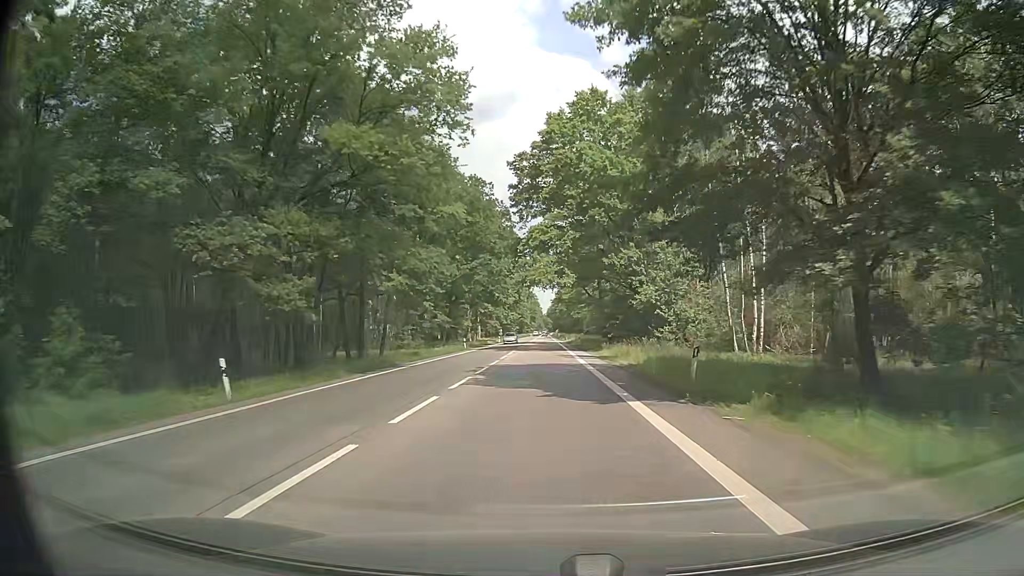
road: secondary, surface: asphalt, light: Day
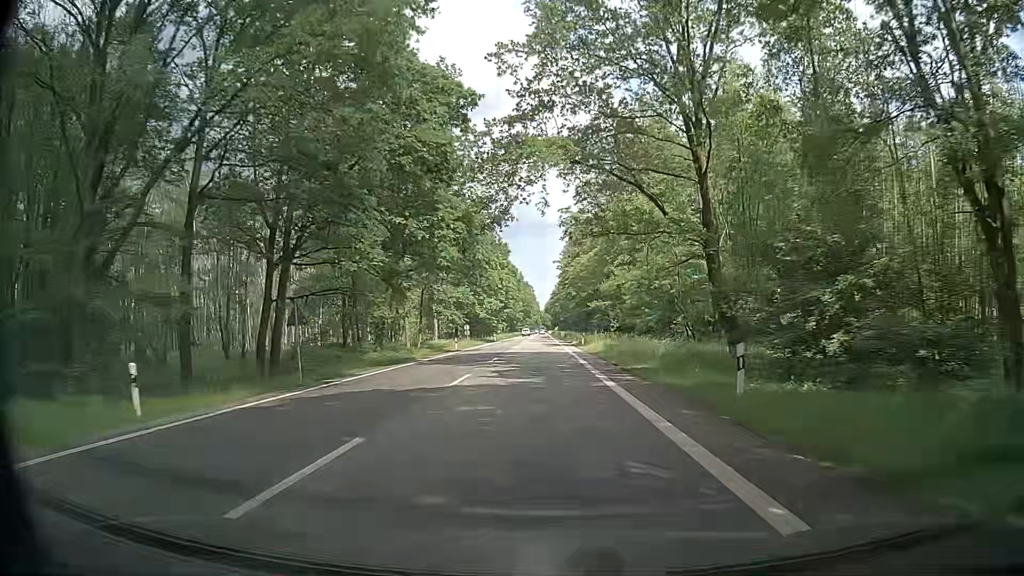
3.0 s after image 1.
(+0.1, +54.7) m; 0°
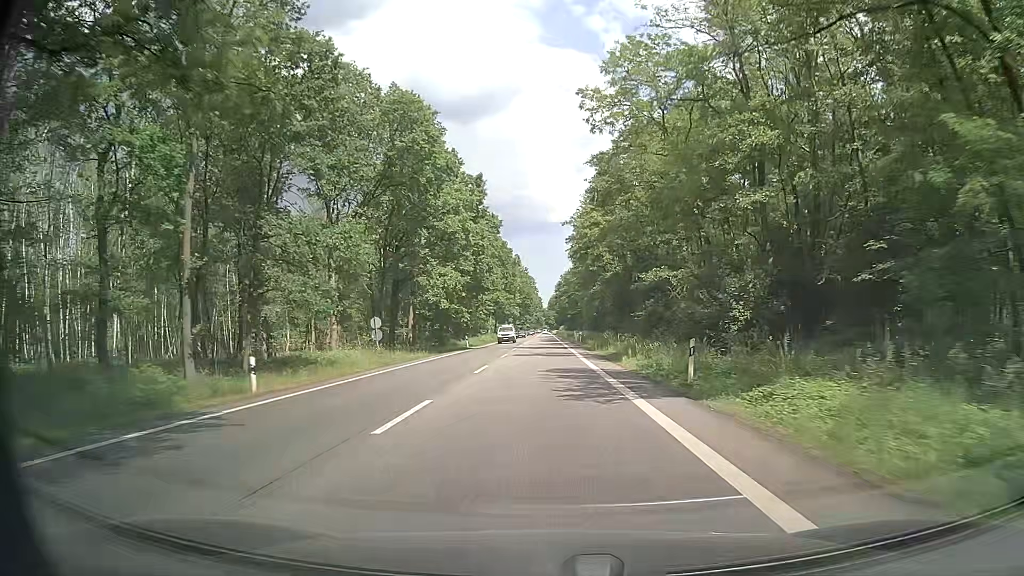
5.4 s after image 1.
(+0.1, +44.2) m; 0°
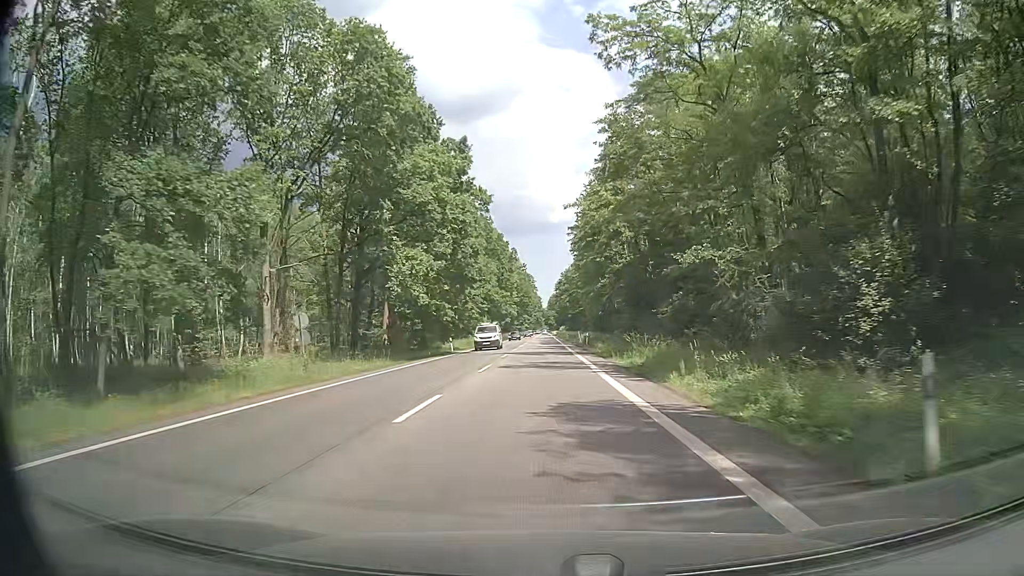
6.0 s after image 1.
(+0.1, +11.1) m; +1°
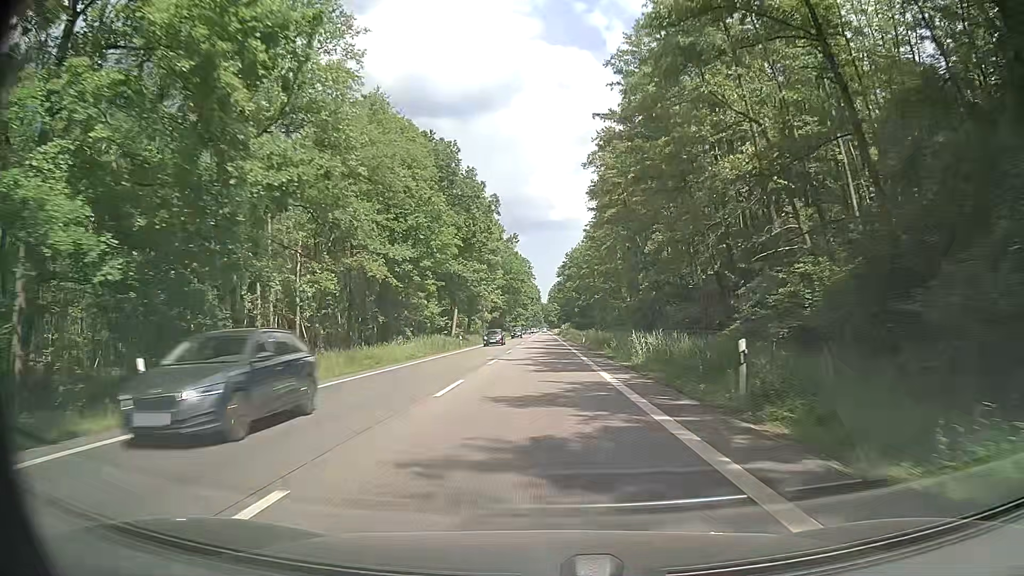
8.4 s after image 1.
(-0.5, +45.1) m; 0°
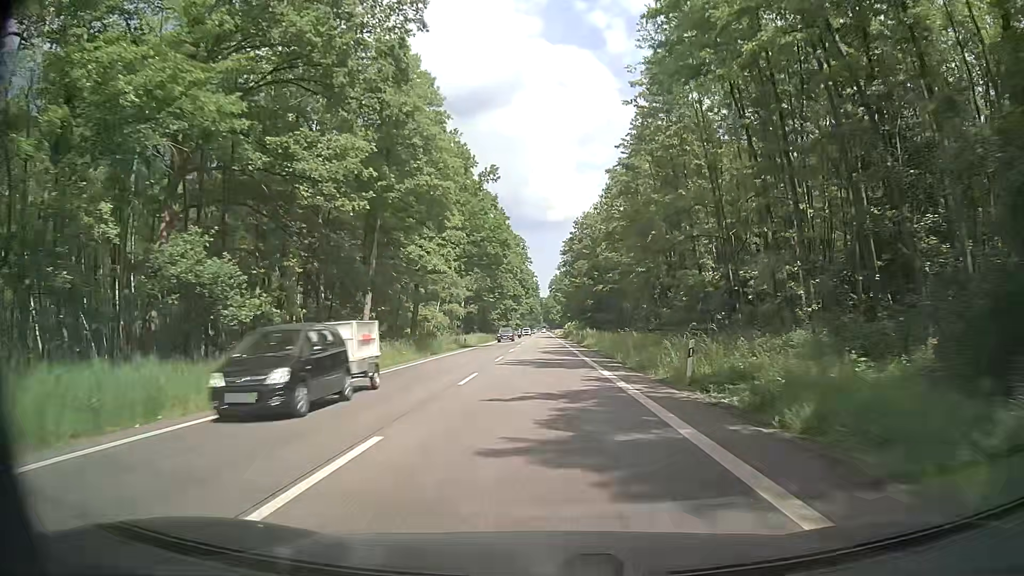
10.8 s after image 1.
(-0.3, +45.9) m; 0°
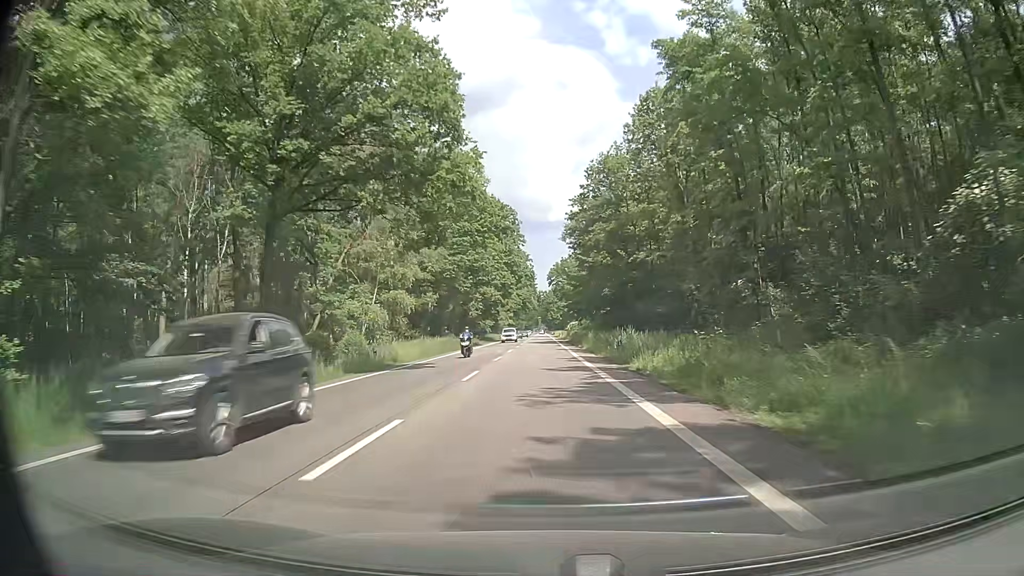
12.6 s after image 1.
(0.0, +34.9) m; 0°
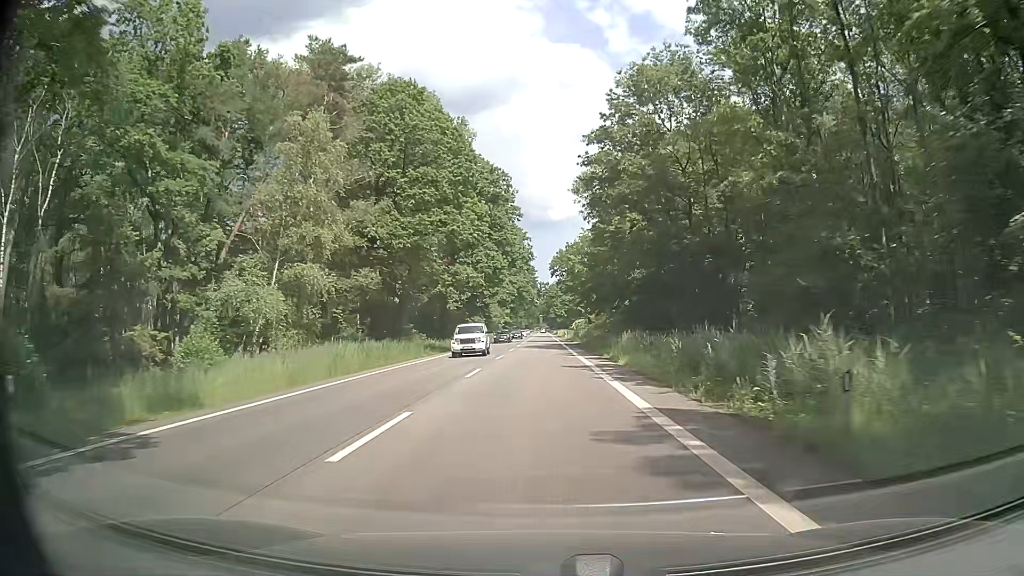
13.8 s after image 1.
(0.0, +23.5) m; 0°
(0, +10) (0, +20) (0, +30) (0, +40) (0, +50) (0, +60) (0, +70) (0, +80) (0, +90) (0, +100) m
